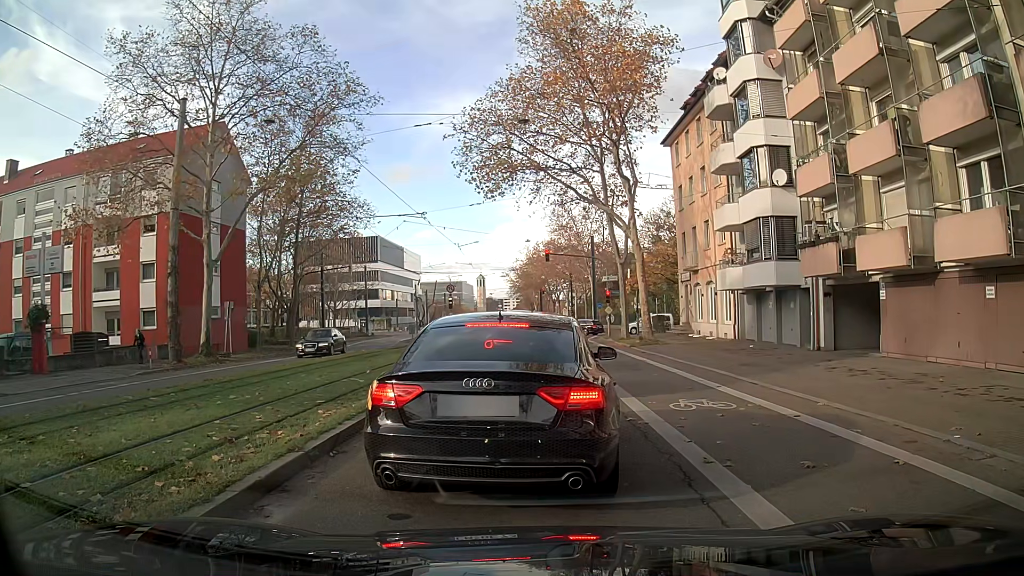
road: secondary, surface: asphalt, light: Day
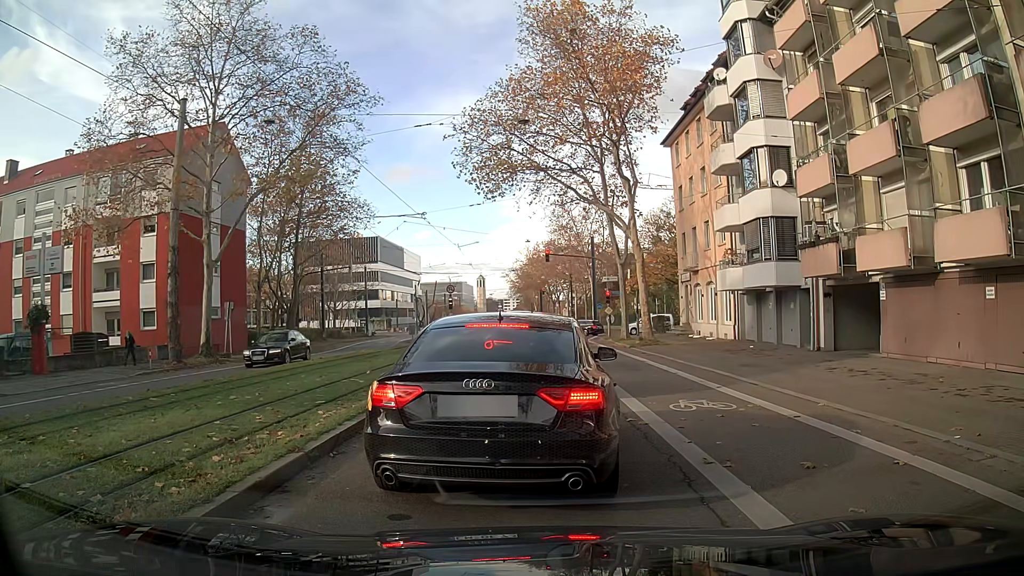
(0.0, 0.0) m; 0°
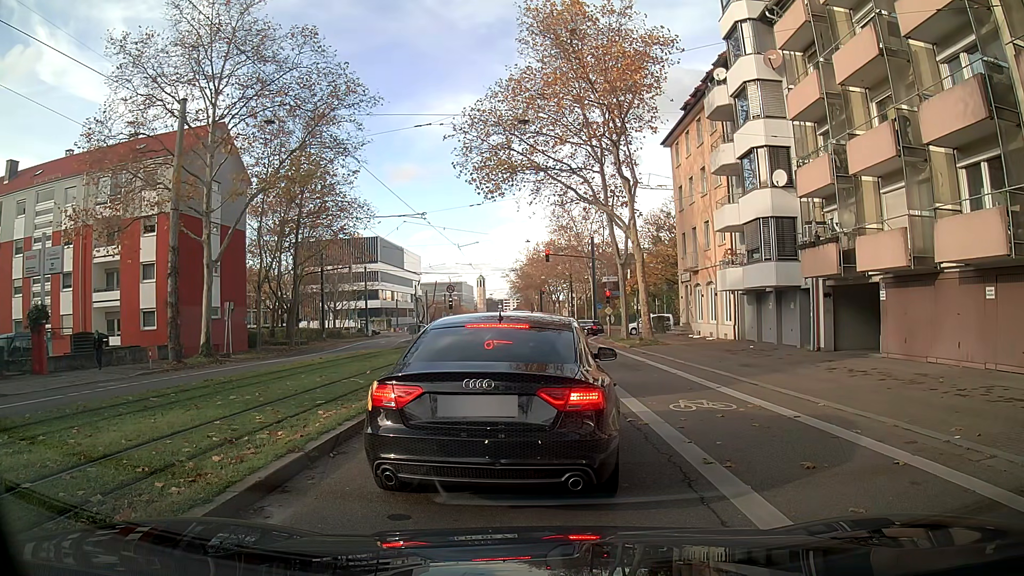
(0.0, 0.0) m; 0°
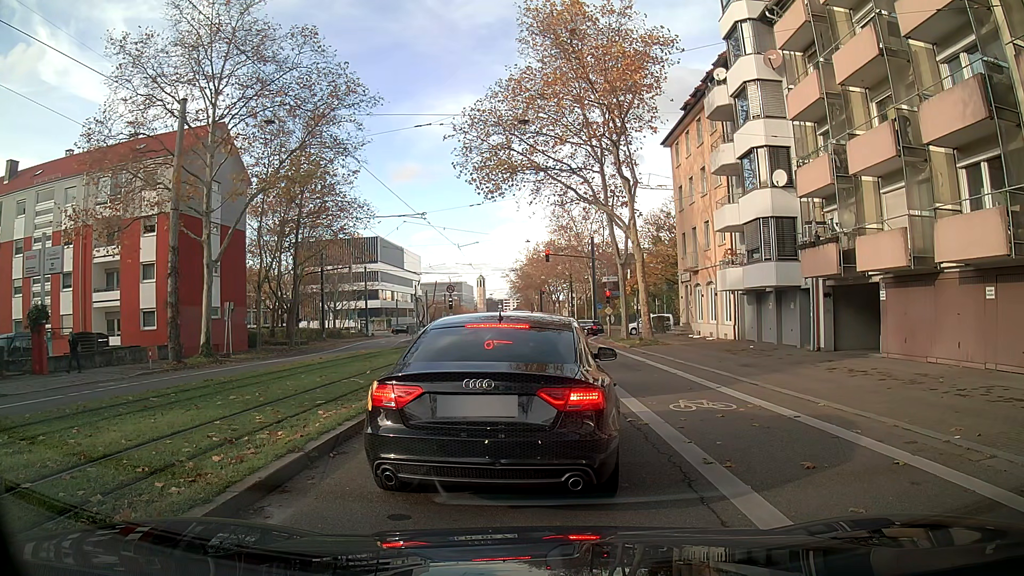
(0.0, 0.0) m; 0°
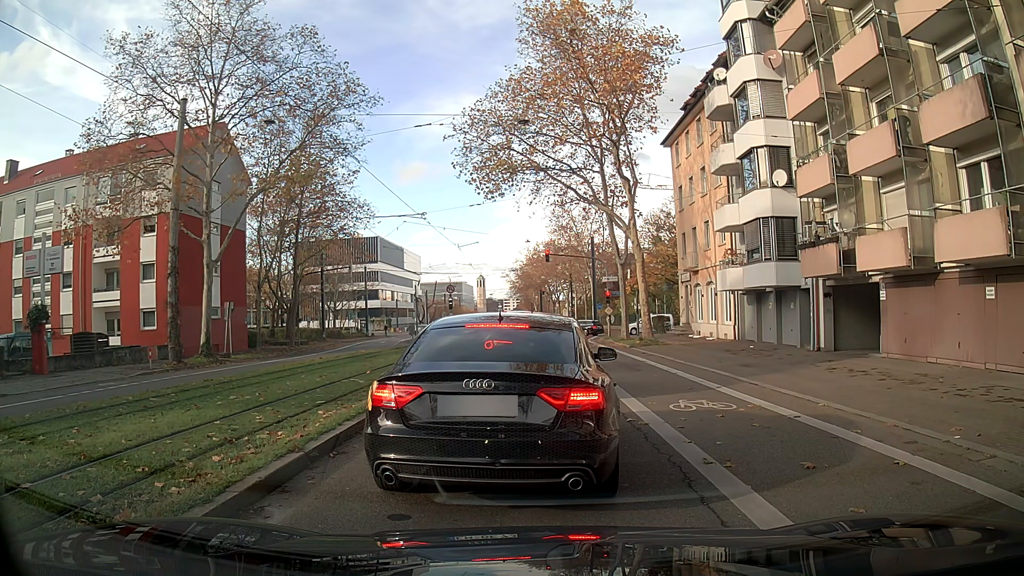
(0.0, 0.0) m; 0°
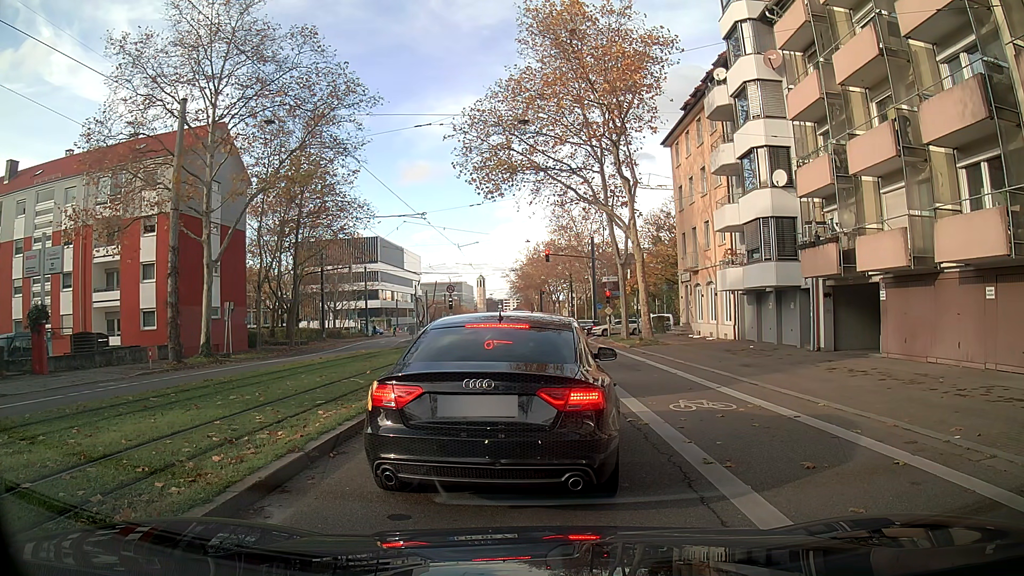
(0.0, 0.0) m; 0°
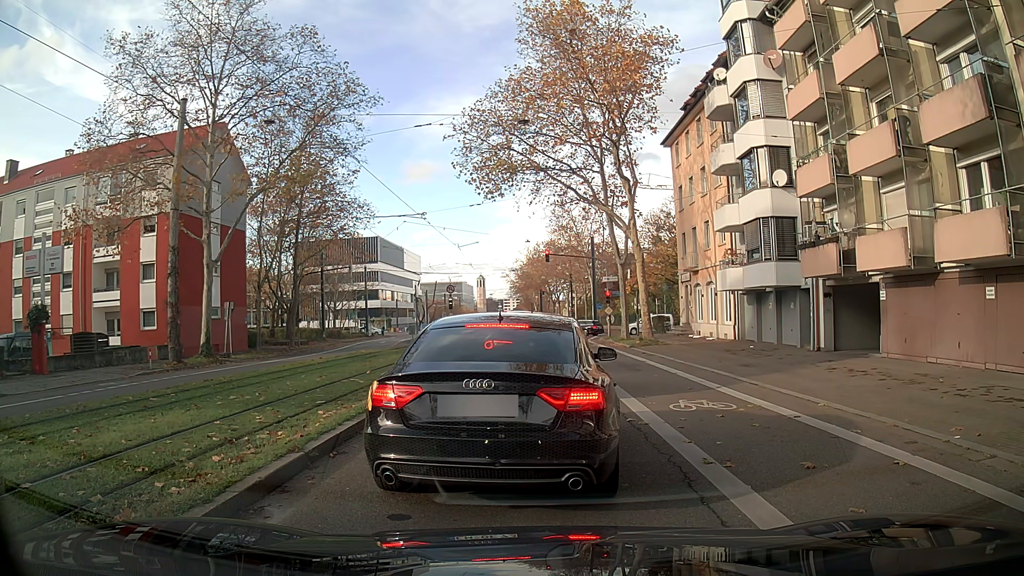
(0.0, 0.0) m; 0°
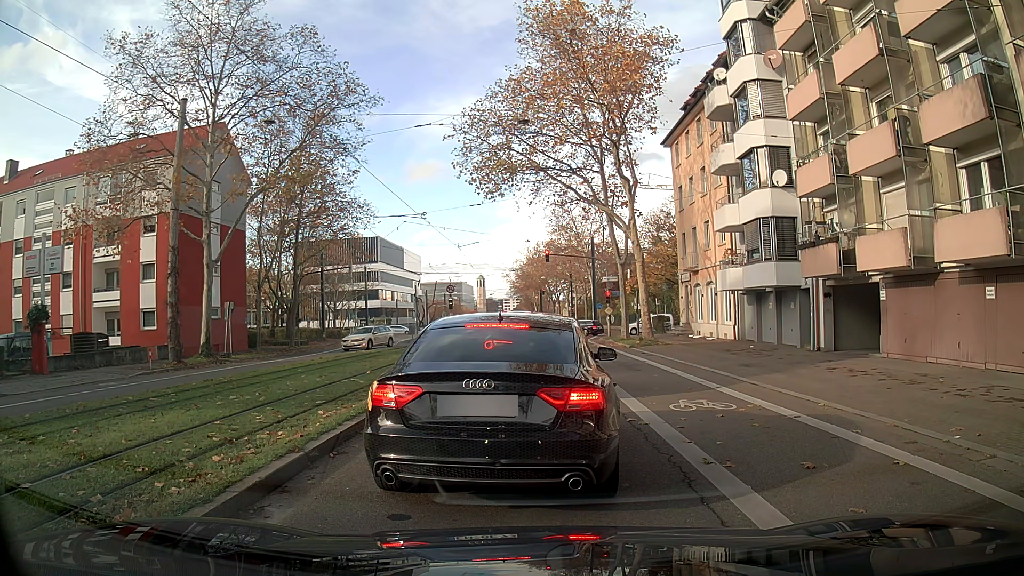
(0.0, 0.0) m; 0°
